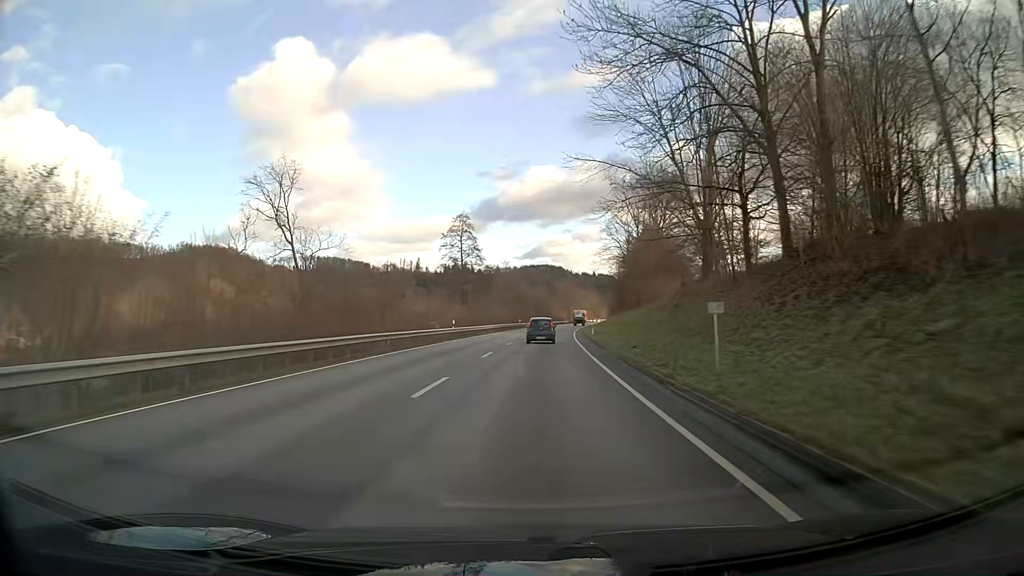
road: primary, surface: asphalt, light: Day
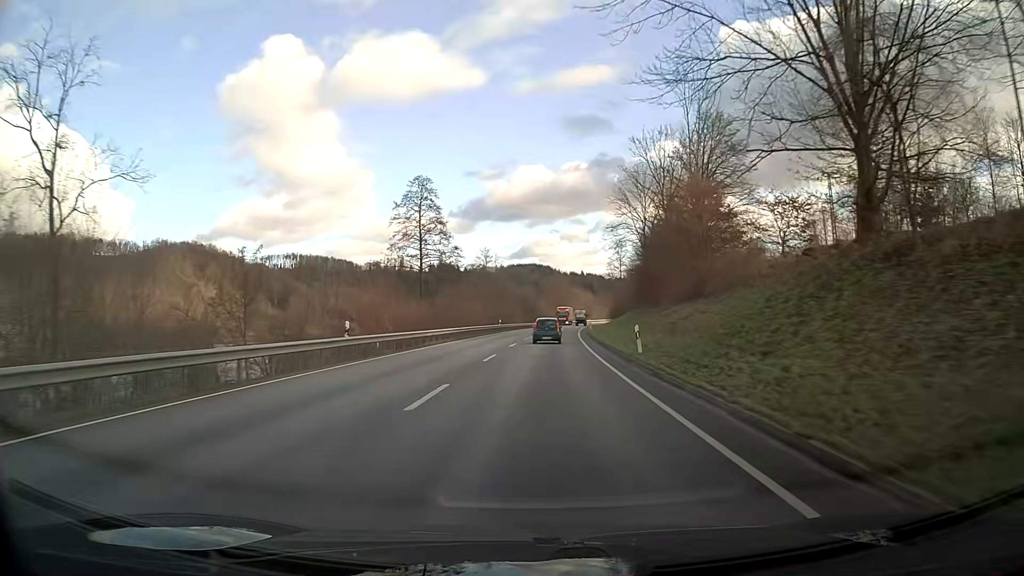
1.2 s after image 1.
(+0.3, +25.7) m; +1°
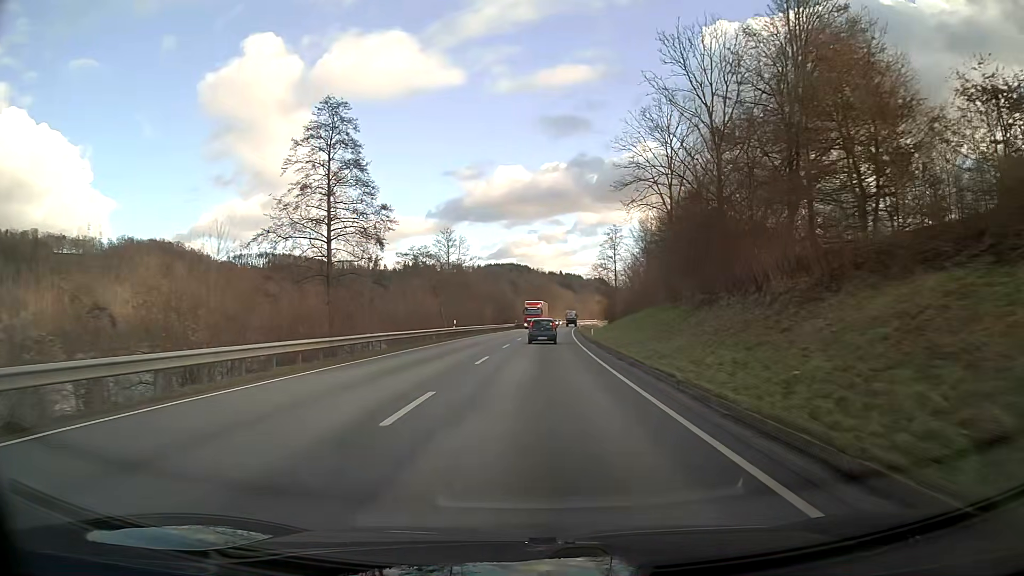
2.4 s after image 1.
(+0.4, +25.6) m; +2°
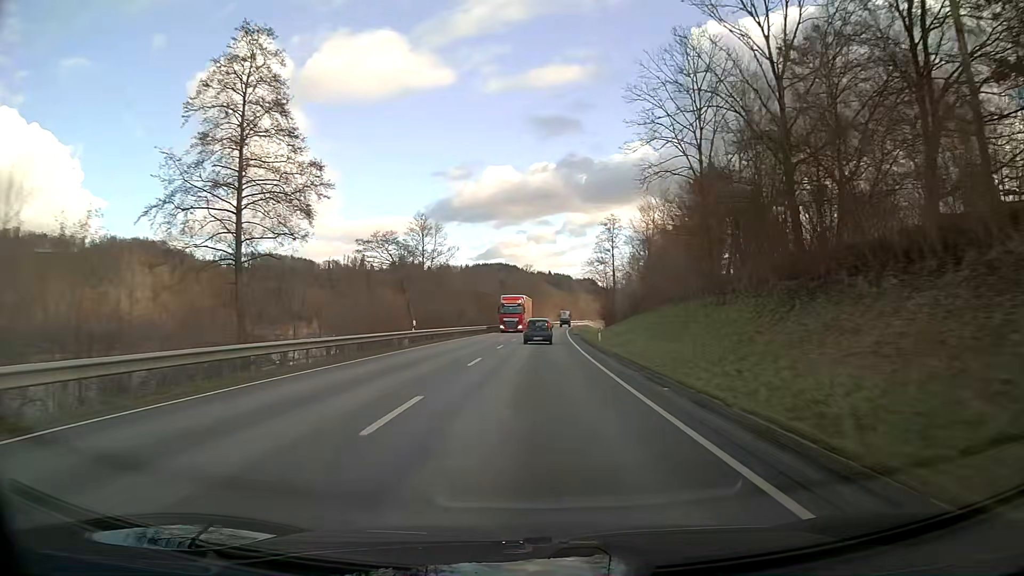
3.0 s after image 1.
(+0.1, +12.8) m; +1°
